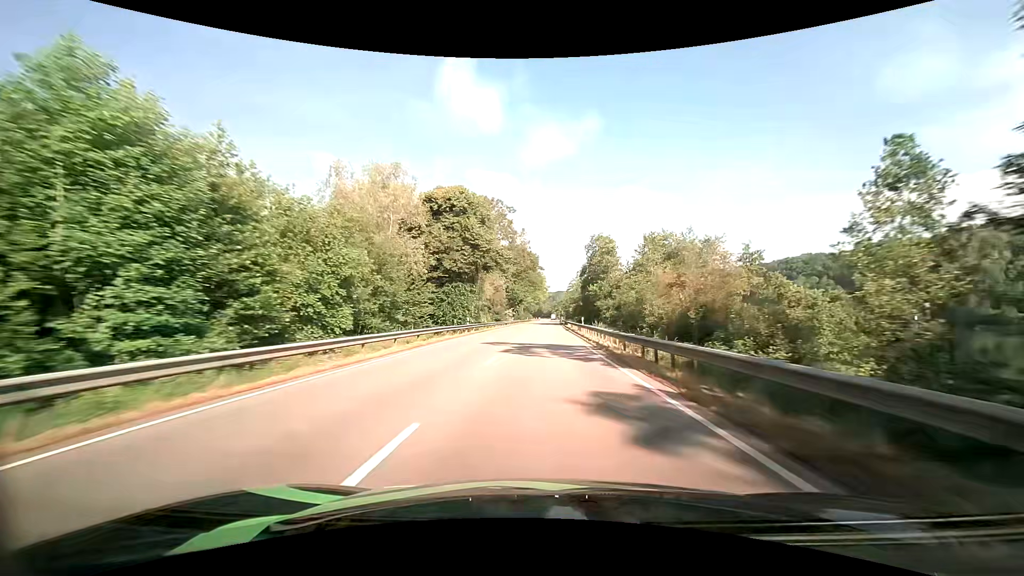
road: primary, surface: asphalt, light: Day
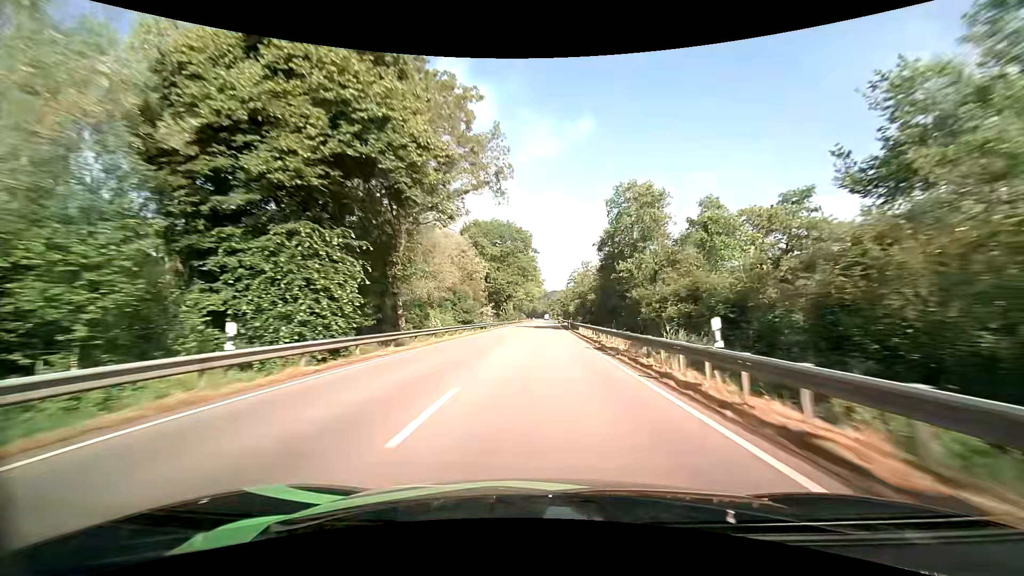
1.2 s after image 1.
(+0.3, +32.7) m; +1°
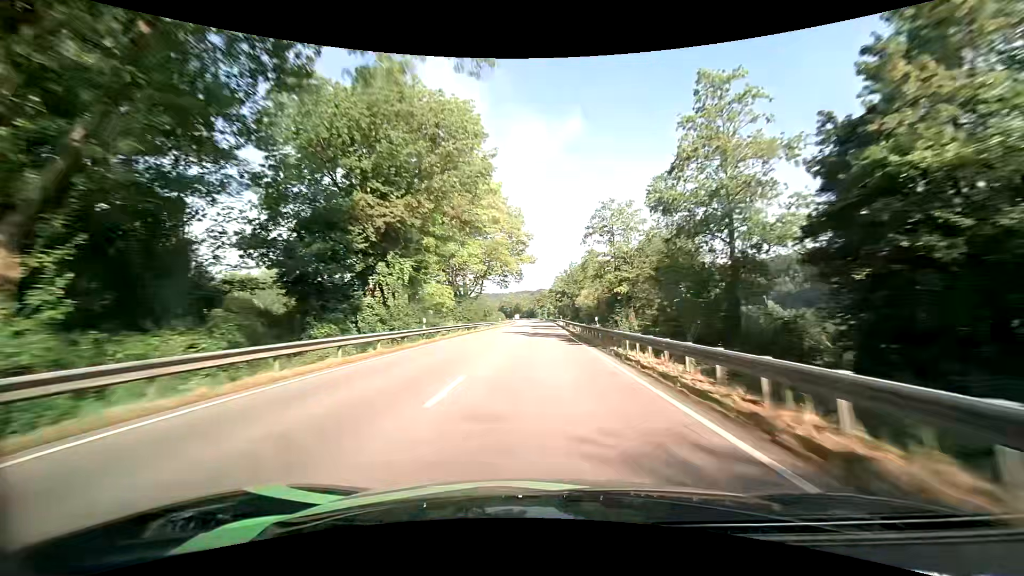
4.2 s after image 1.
(+1.1, +81.3) m; +2°
(0, +10) (0, +20) (0, +30) (0, +40) (0, +50) (+1, +60) (+1, +70) (+1, +80) (+1, +90) (+1, +100) m
